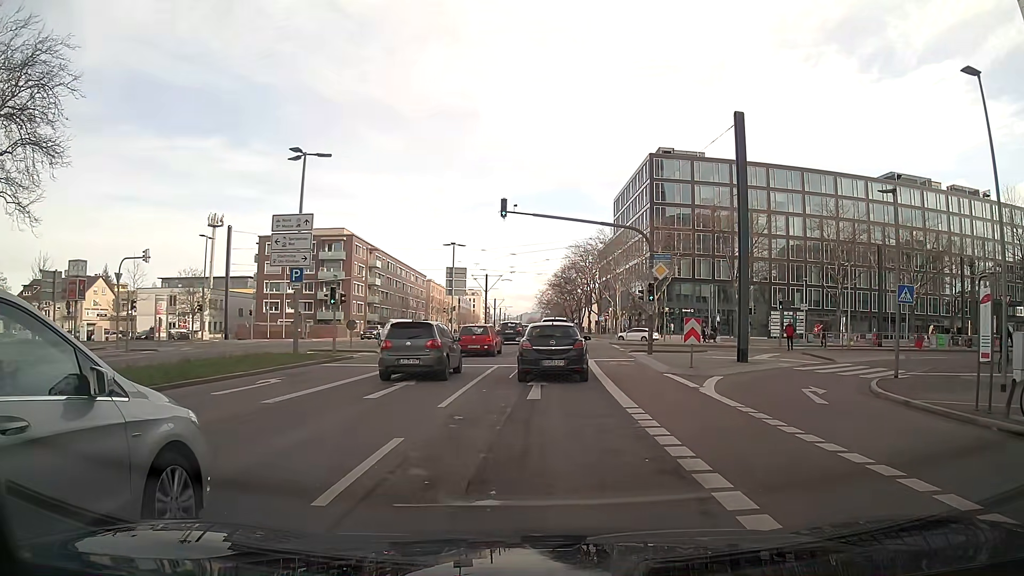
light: Day
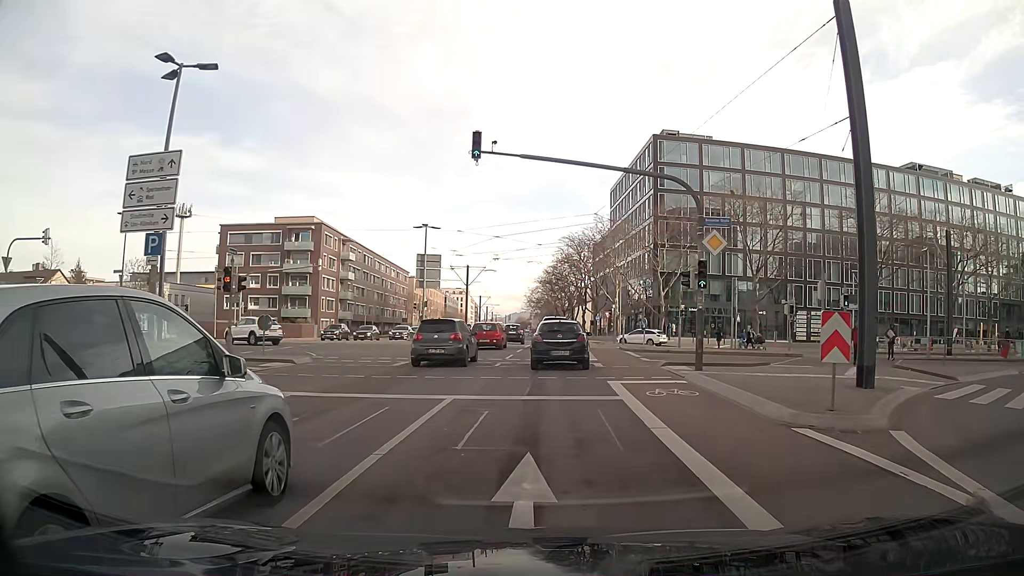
(+0.3, +10.8) m; +2°
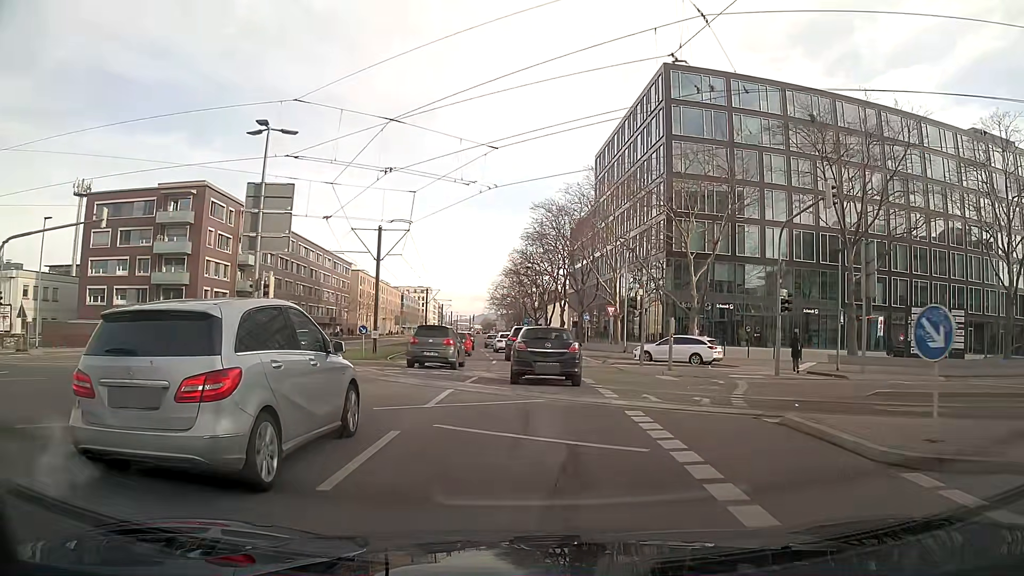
(+0.5, +26.5) m; +2°
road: secondary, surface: asphalt
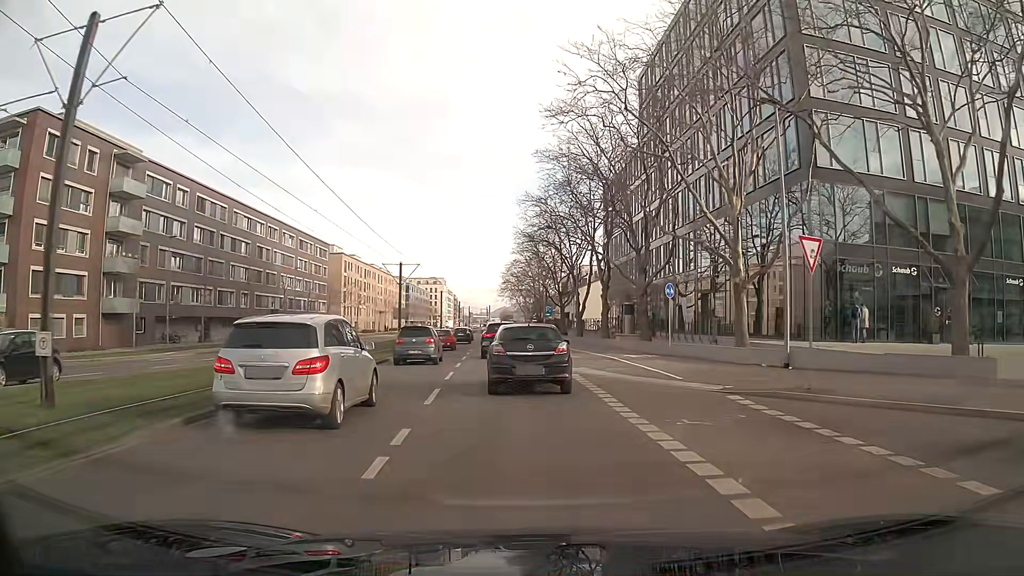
(-0.3, +28.6) m; -2°
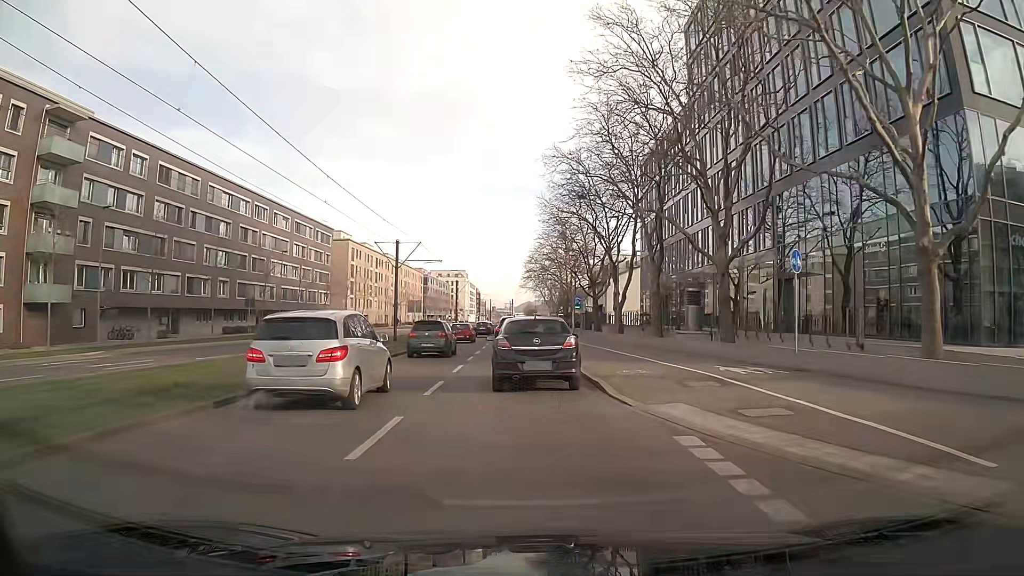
(-0.2, +11.7) m; -2°
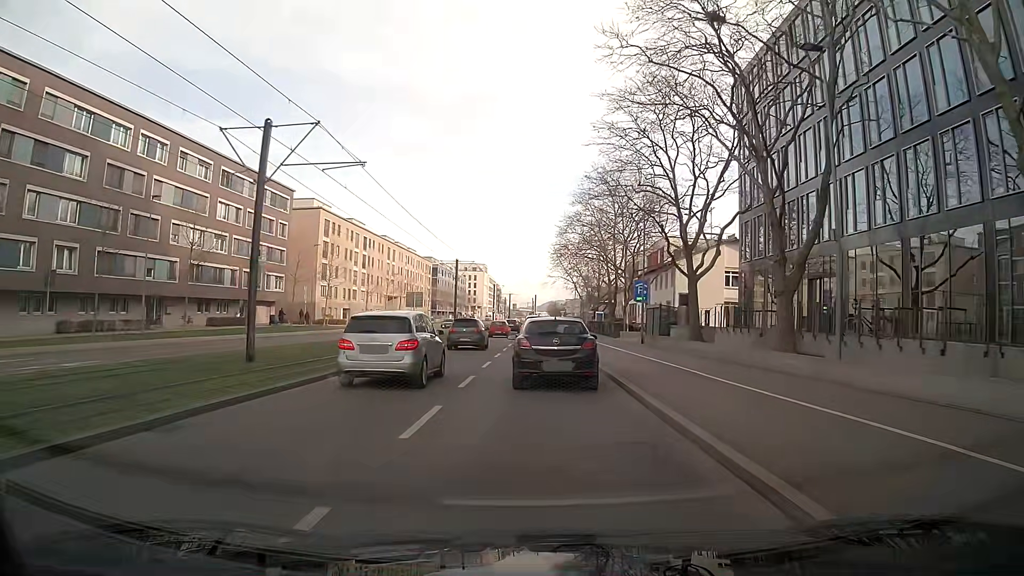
(-0.5, +29.1) m; -1°
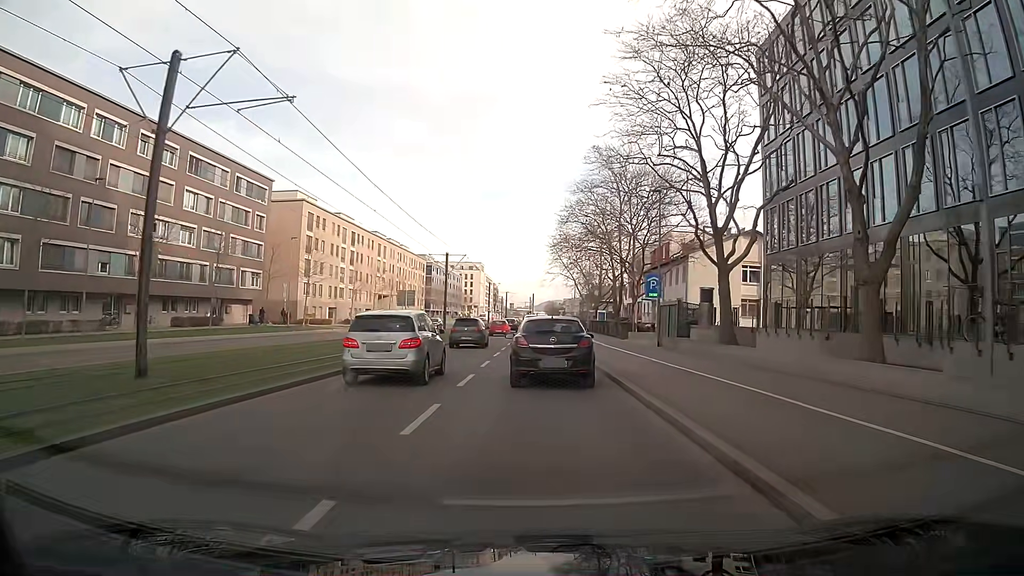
(0.0, +6.0) m; 0°
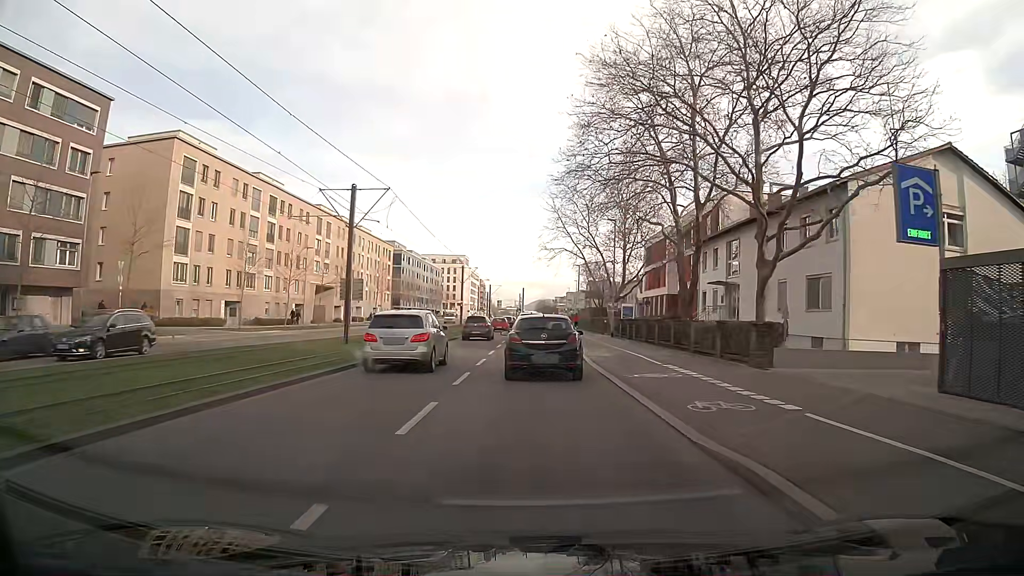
(+0.1, +30.4) m; +1°
(0, +10) (0, +20) (0, +30) (0, +40) (0, +50) (0, +60) (0, +70) (0, +80) (0, +90) (+1, +100) m
